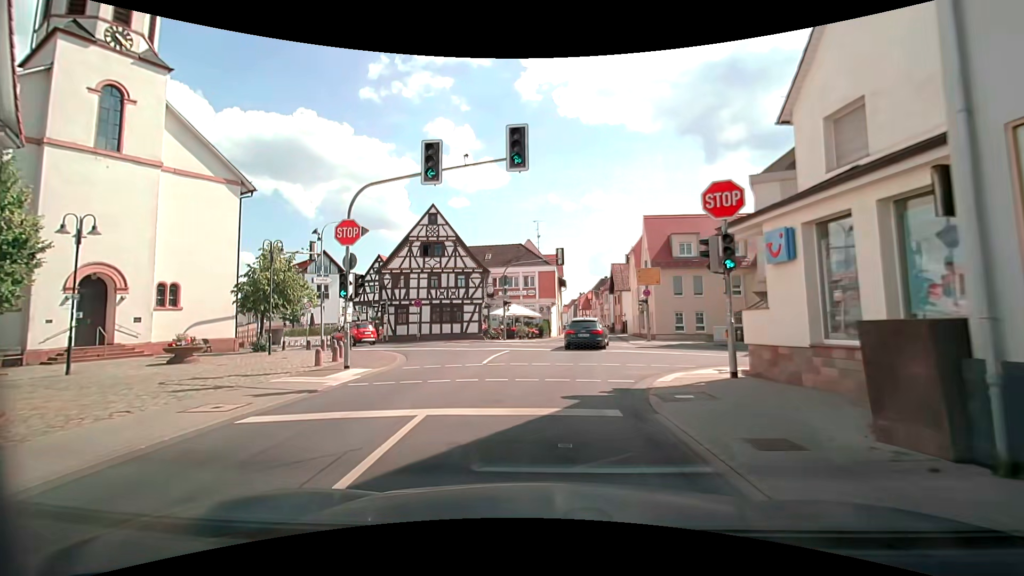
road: secondary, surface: asphalt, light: Day
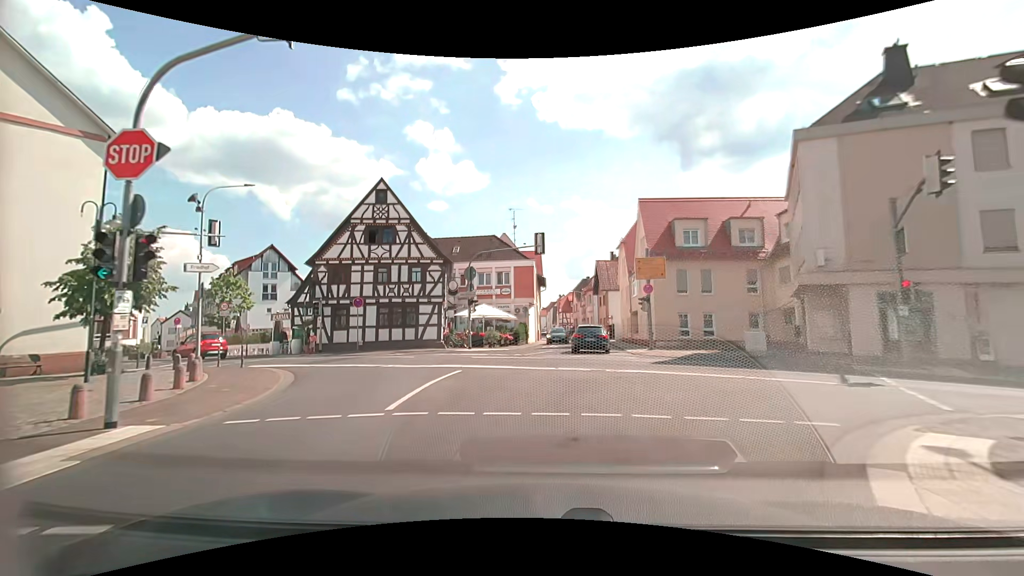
(0.0, +8.2) m; +2°
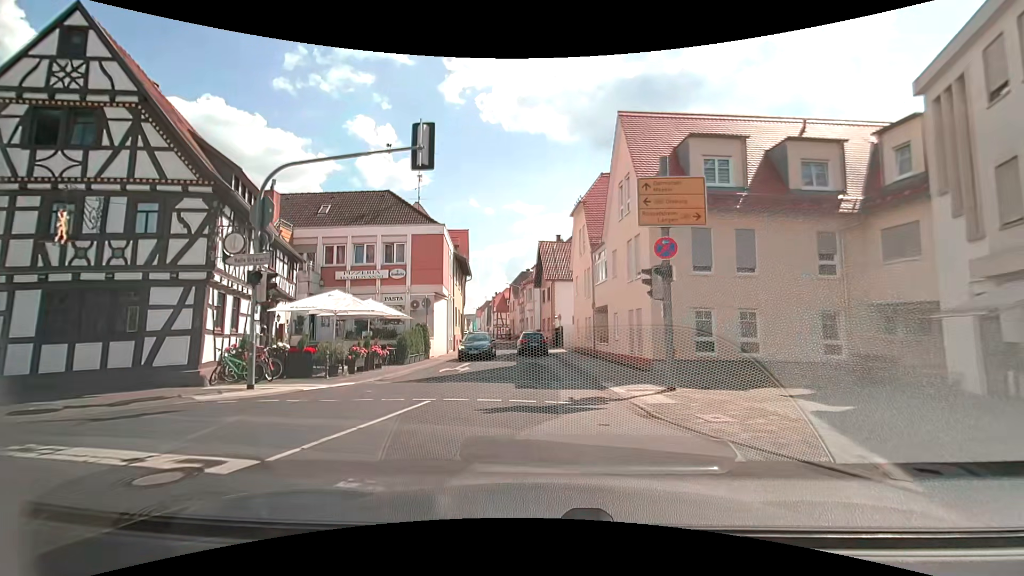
(+1.4, +17.4) m; +7°
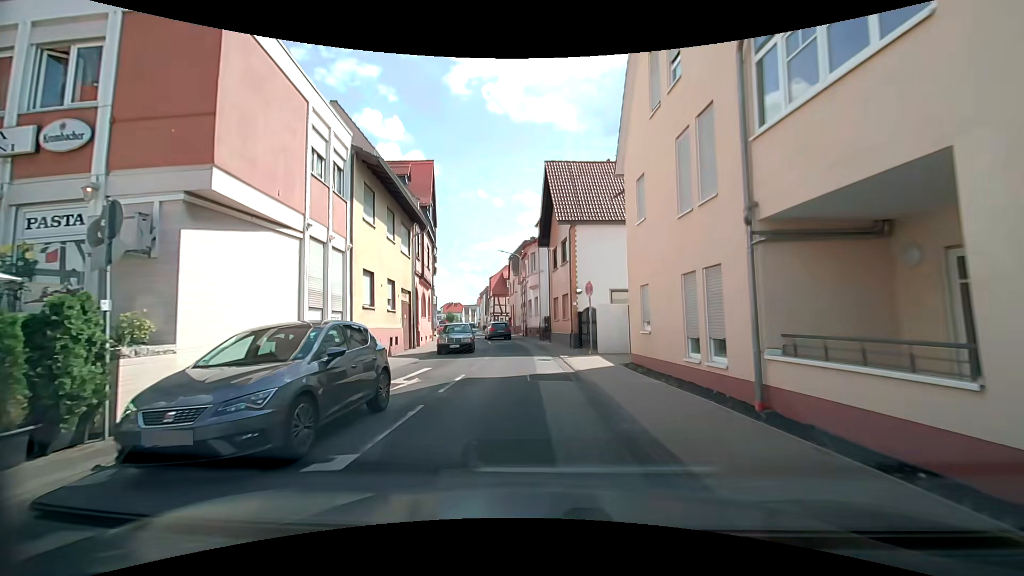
(+0.4, +21.1) m; +1°
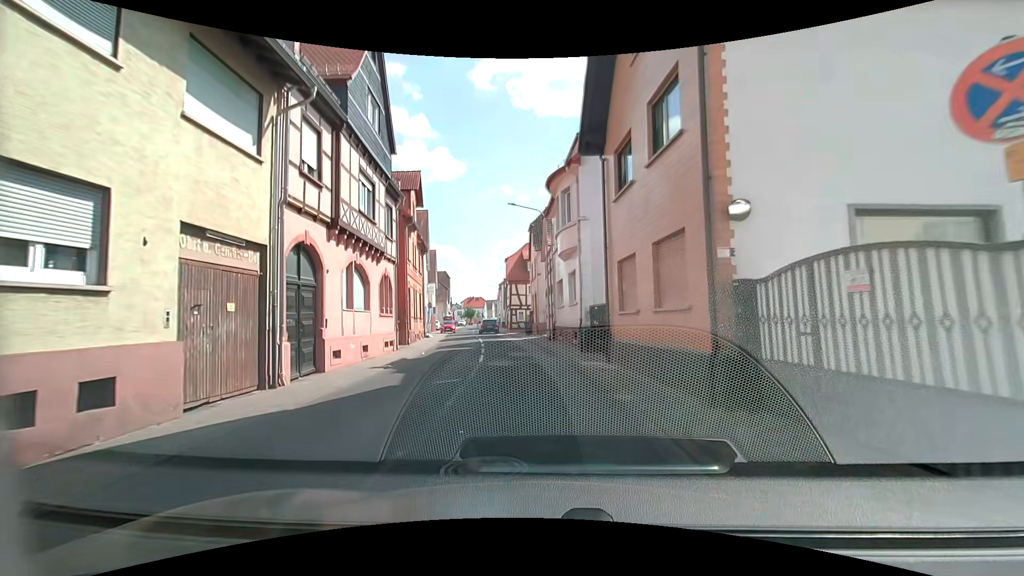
(-1.0, +16.7) m; -5°
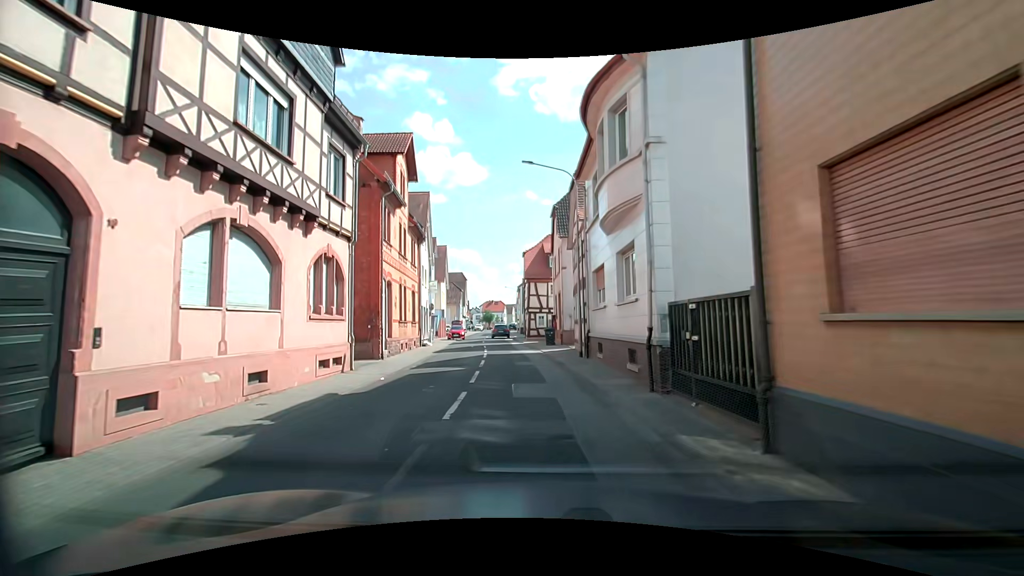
(-0.1, +8.4) m; -1°
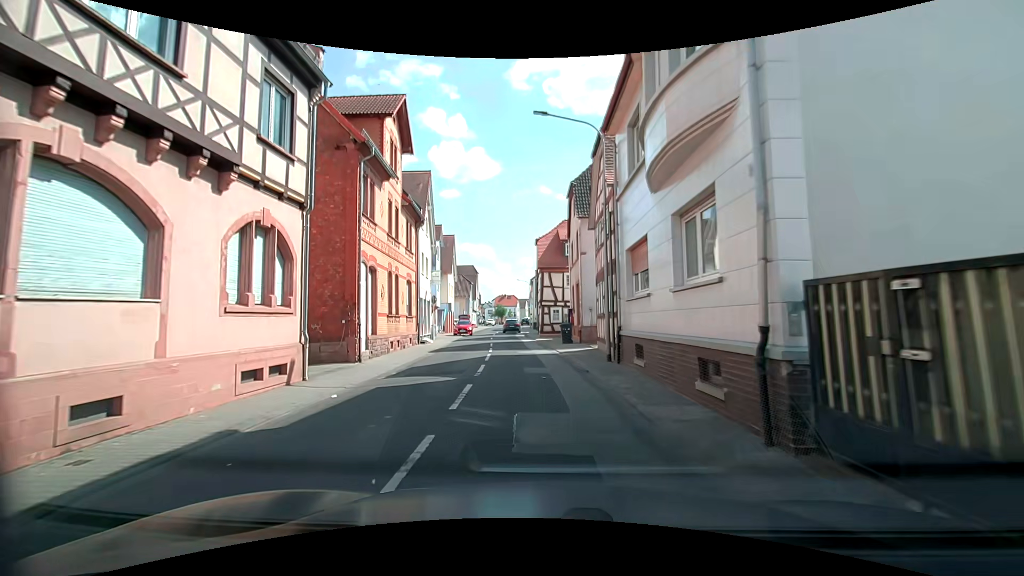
(-0.1, +4.2) m; -4°
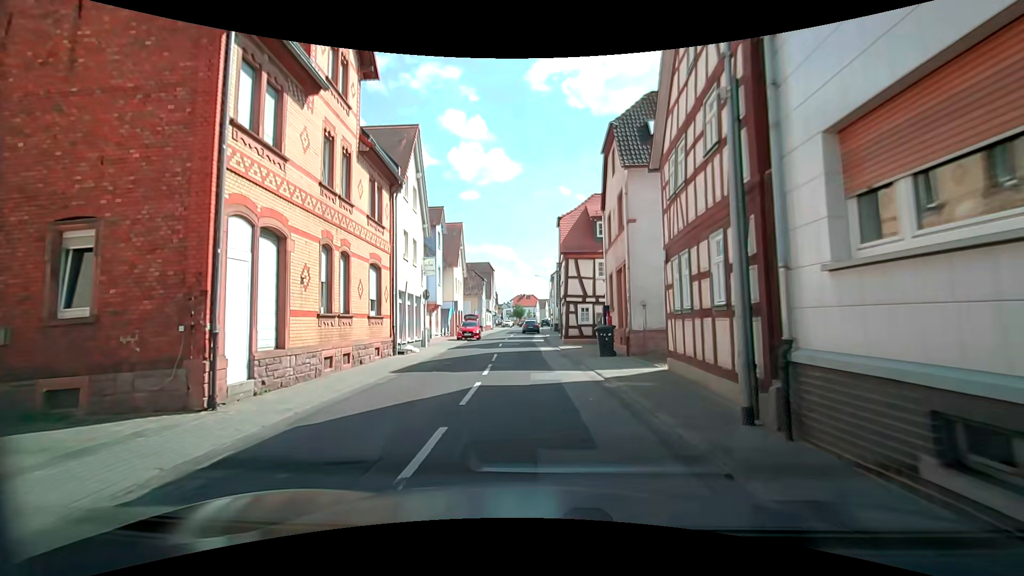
(0.0, +8.6) m; 0°
(0, +10) (-1, +20) (-1, +30) (-2, +40) (-2, +50) (-3, +60) (-3, +70) (-3, +80) (-4, +90) (-5, +100) m
